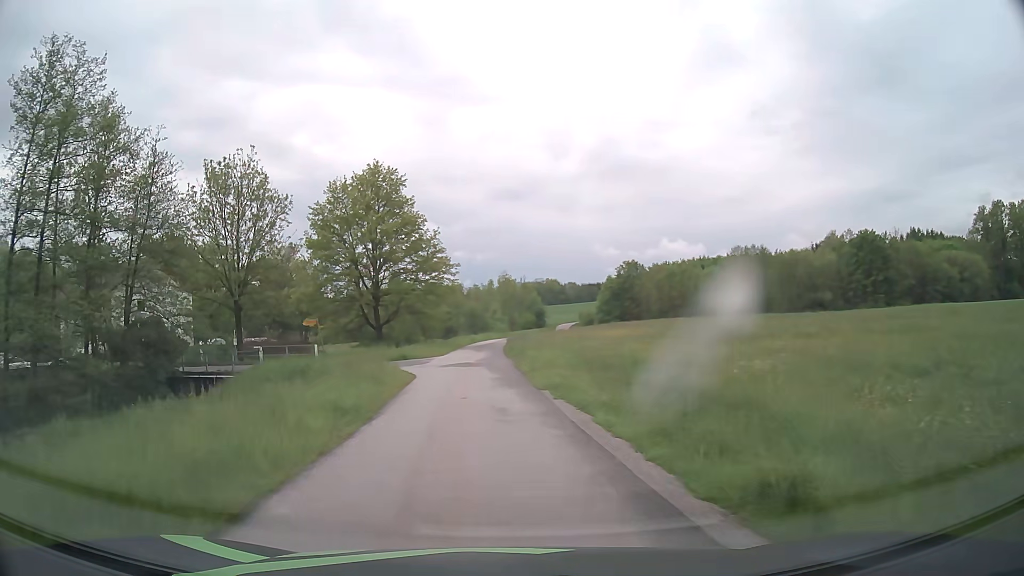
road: unclassified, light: Day
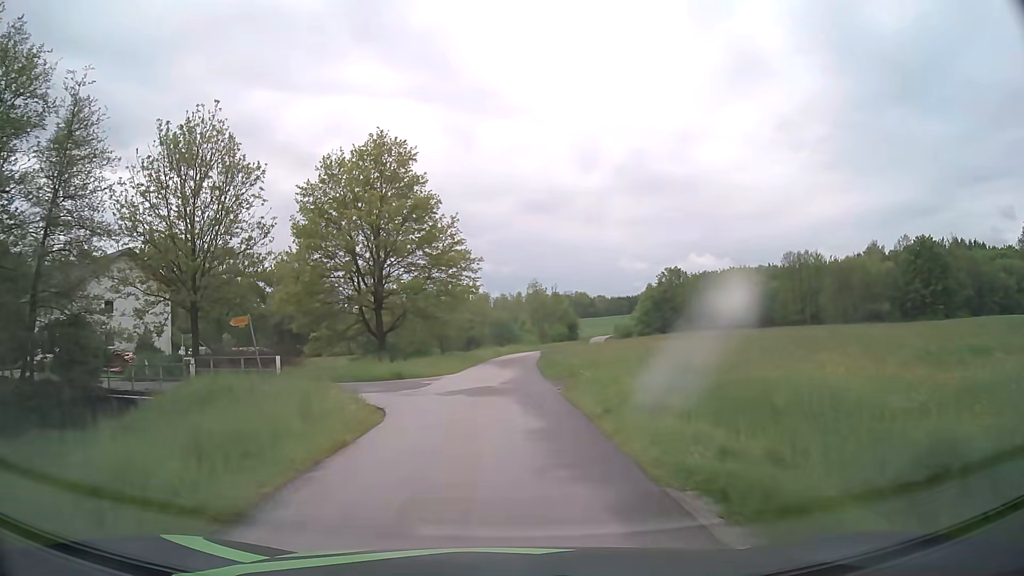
(-0.4, +11.5) m; -3°
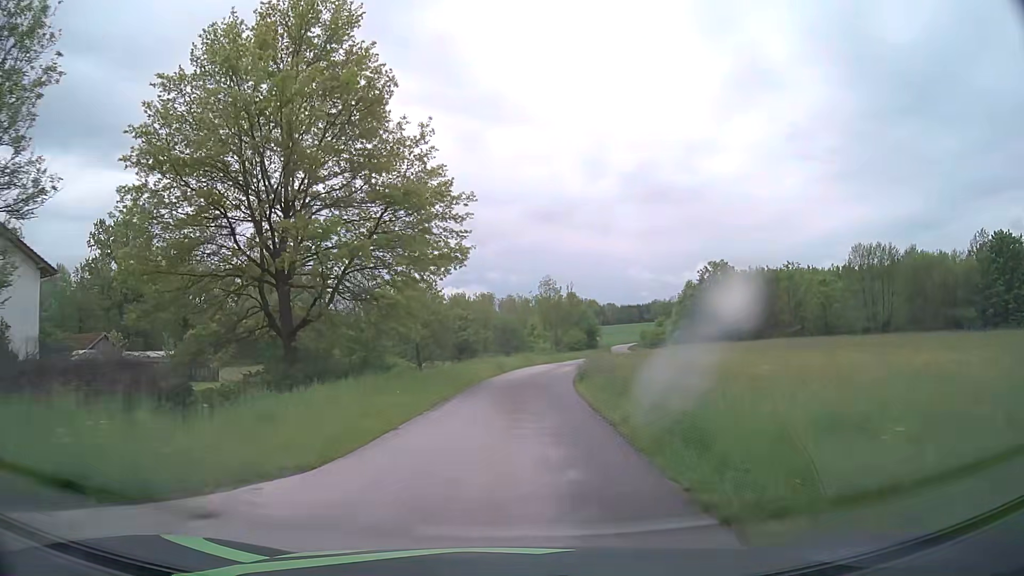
(0.0, +21.5) m; 0°
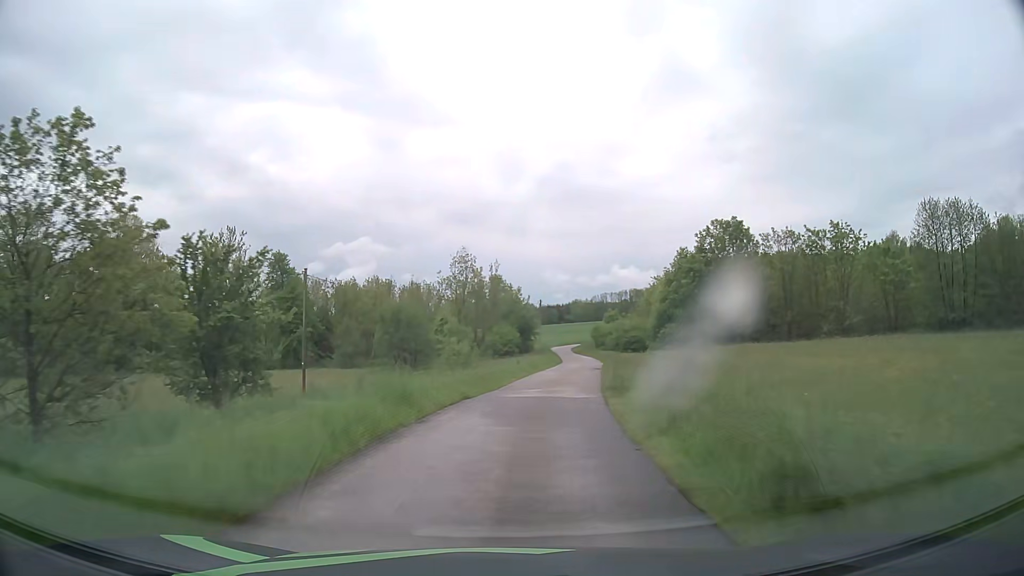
(+1.6, +33.0) m; +7°
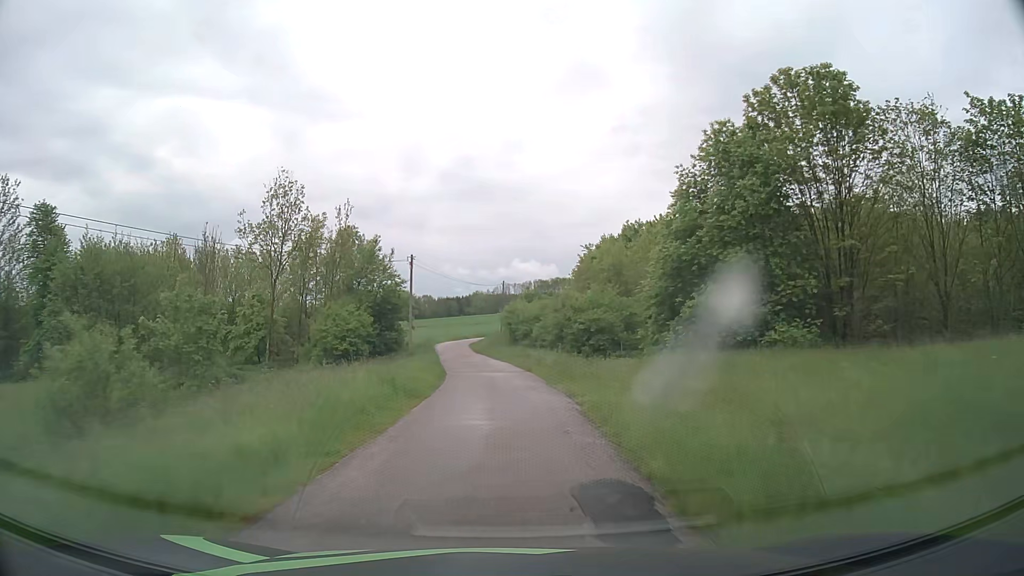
(+3.3, +34.8) m; +8°
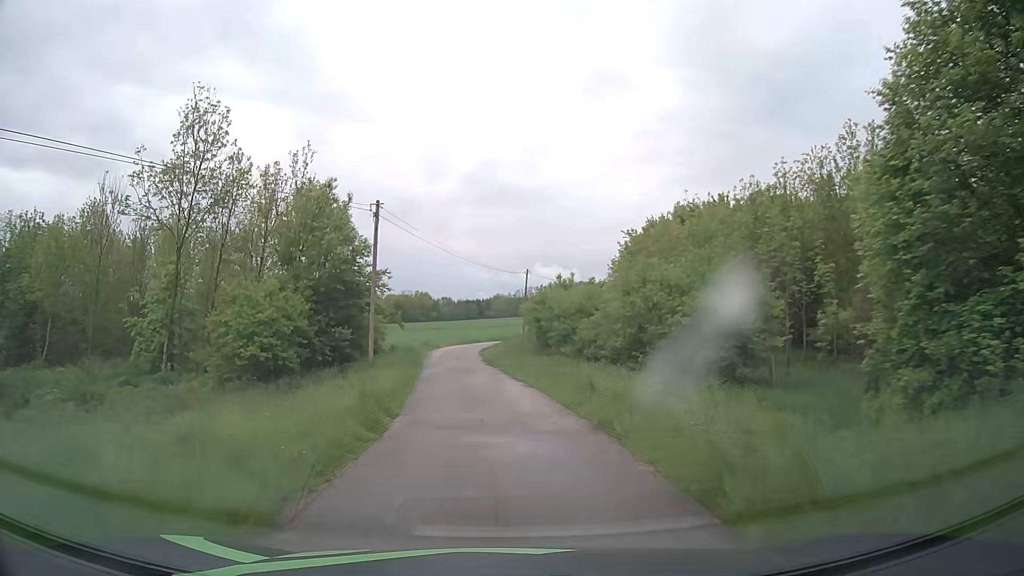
(-0.2, +16.7) m; -2°
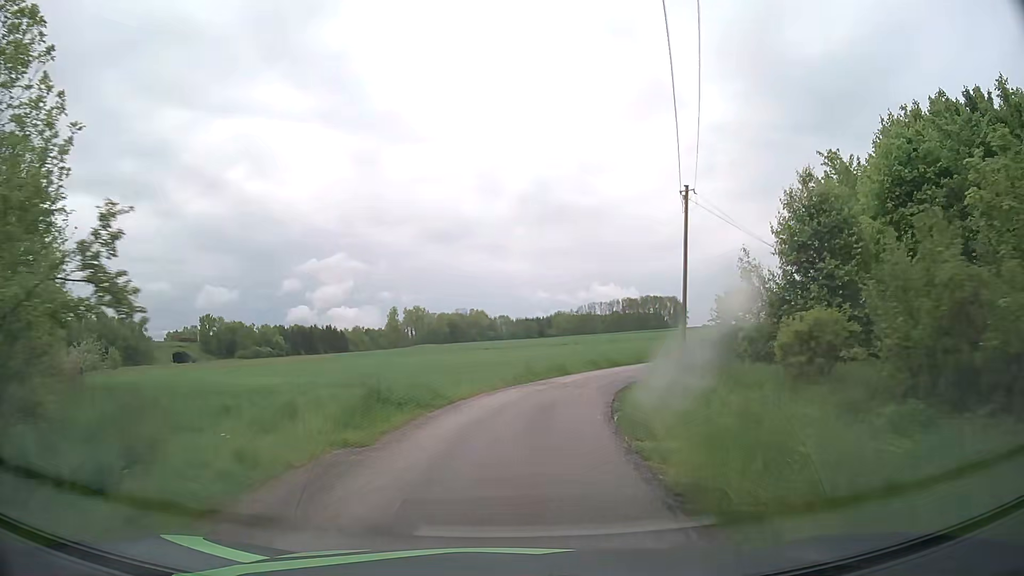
(-2.5, +37.5) m; -5°
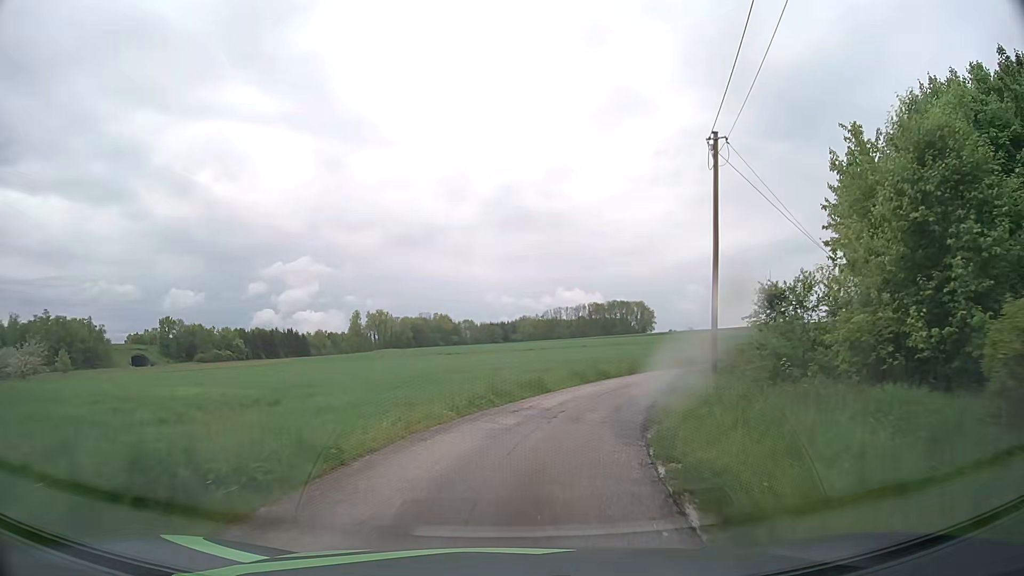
(+0.1, +7.1) m; +3°
(+1, +10) (+3, +20) (+7, +29) (+13, +37) (+20, +44) (+27, +51) (+35, +57) (+42, +64) (+50, +70) (+58, +76) m
